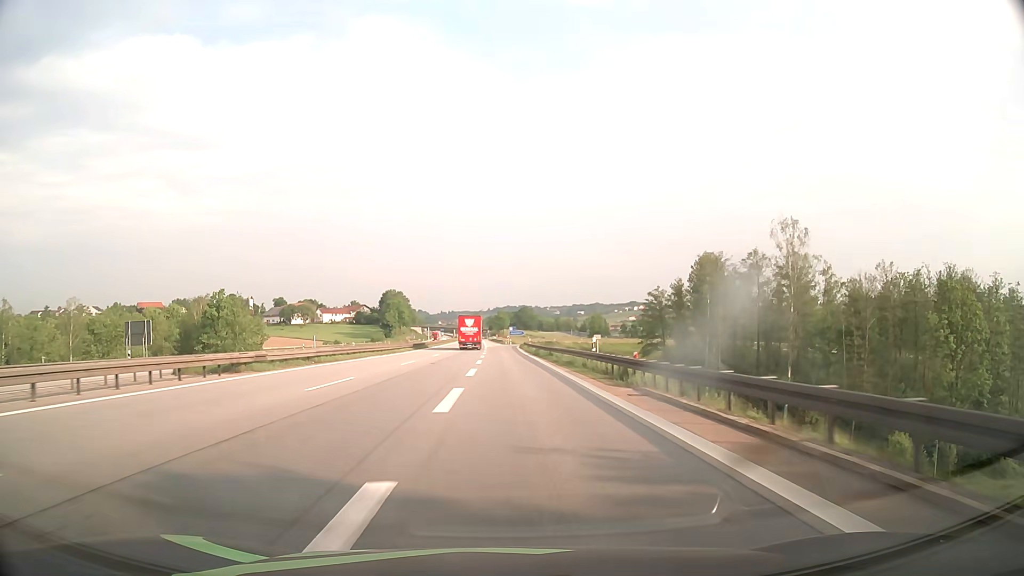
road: motorway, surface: asphalt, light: Day
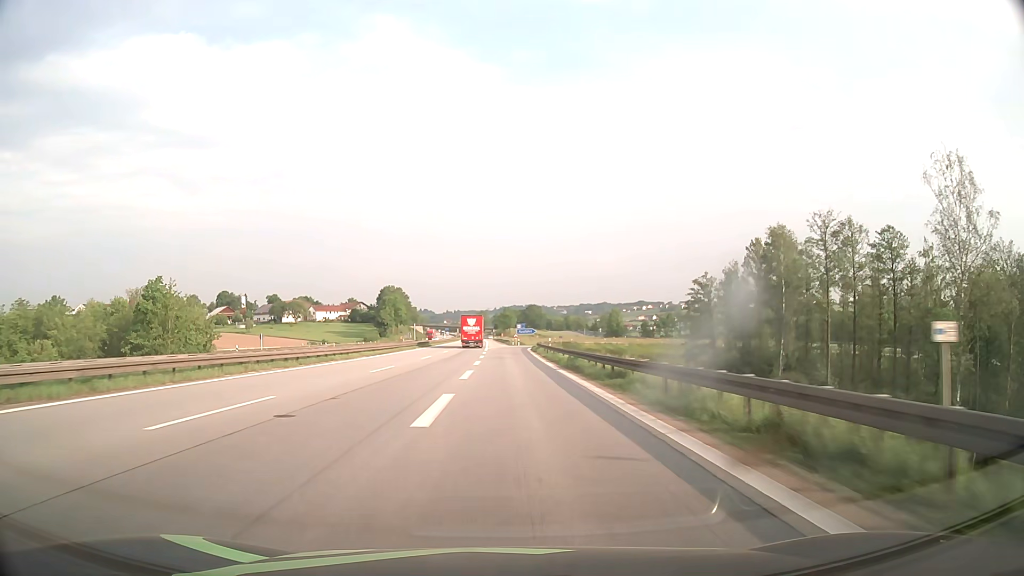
(-0.1, +26.0) m; -1°
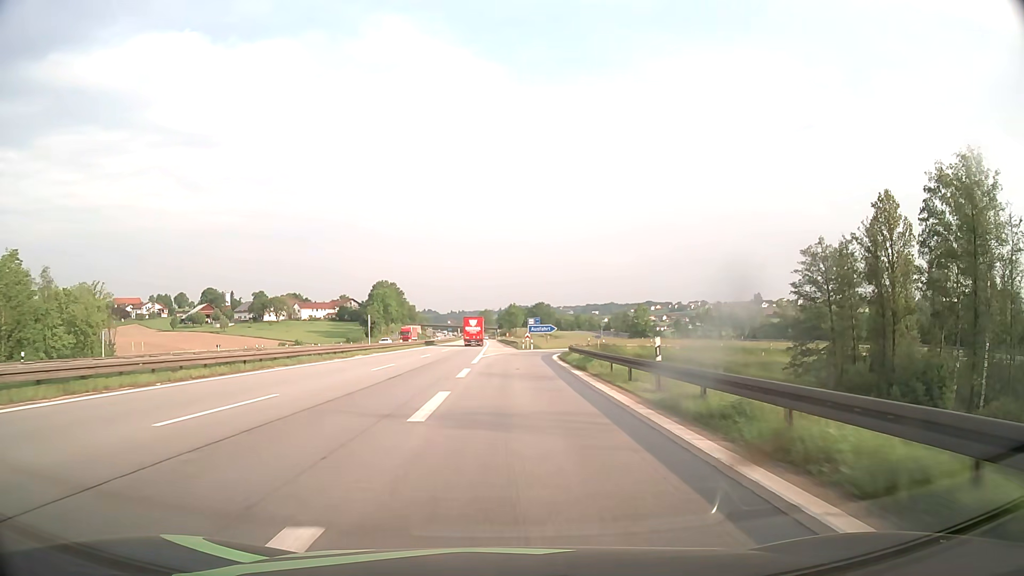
(-0.2, +35.1) m; -1°
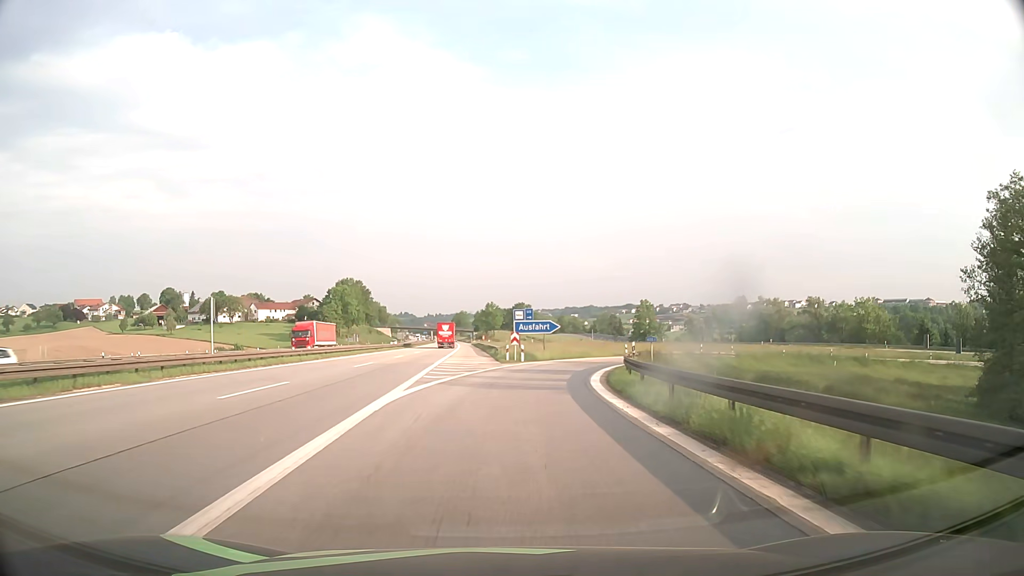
(+0.3, +30.2) m; +2°
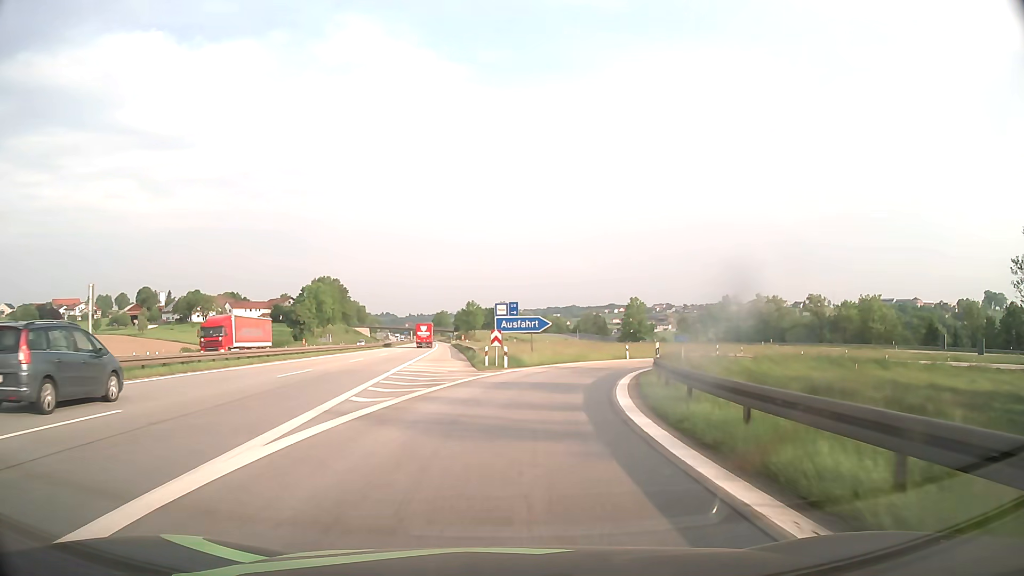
(+0.1, +9.0) m; +1°
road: motorway_link
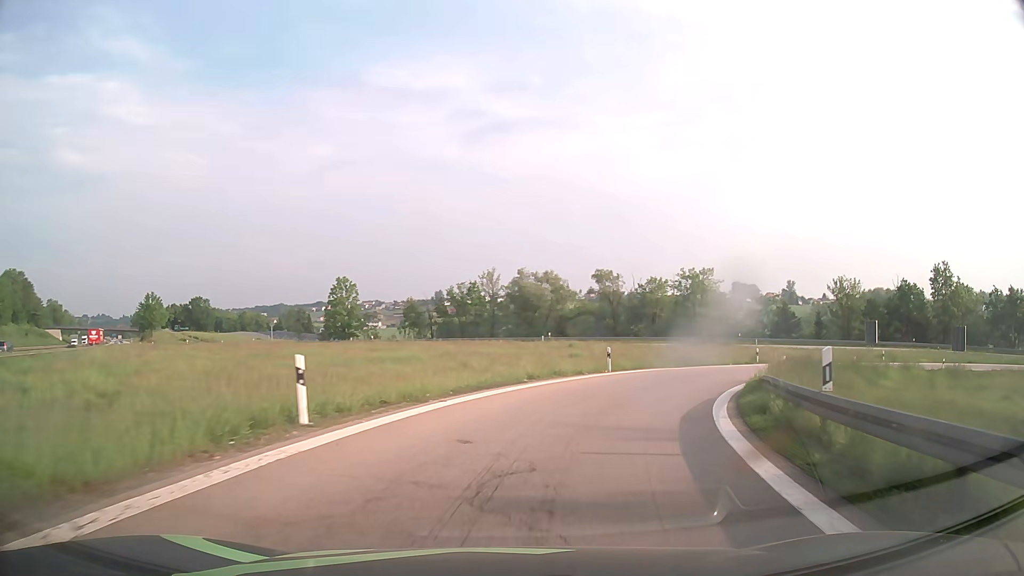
(+7.2, +40.7) m; +24°
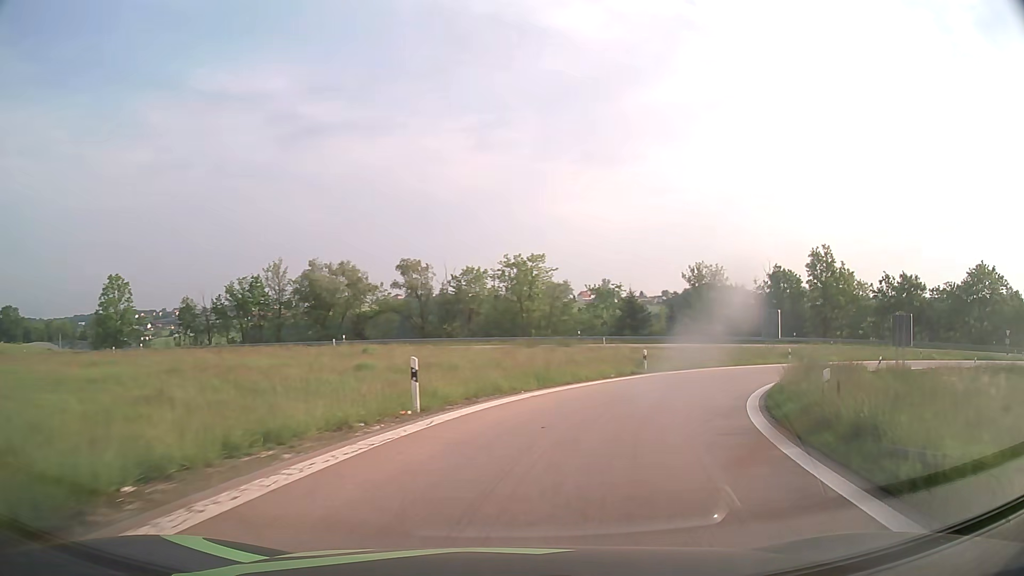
(+2.0, +15.6) m; +16°
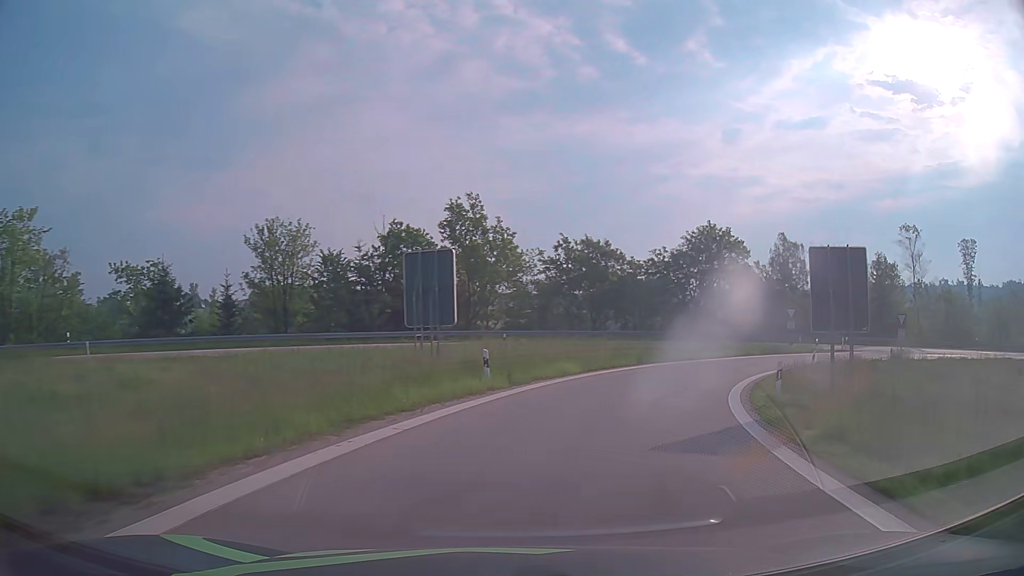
(+9.2, +28.8) m; +35°
(+1, +10) (+4, +20) (+8, +28) (+14, +36) (+22, +43) (+30, +48) (+40, +52) (+50, +53) (+60, +53) (+69, +51) m
